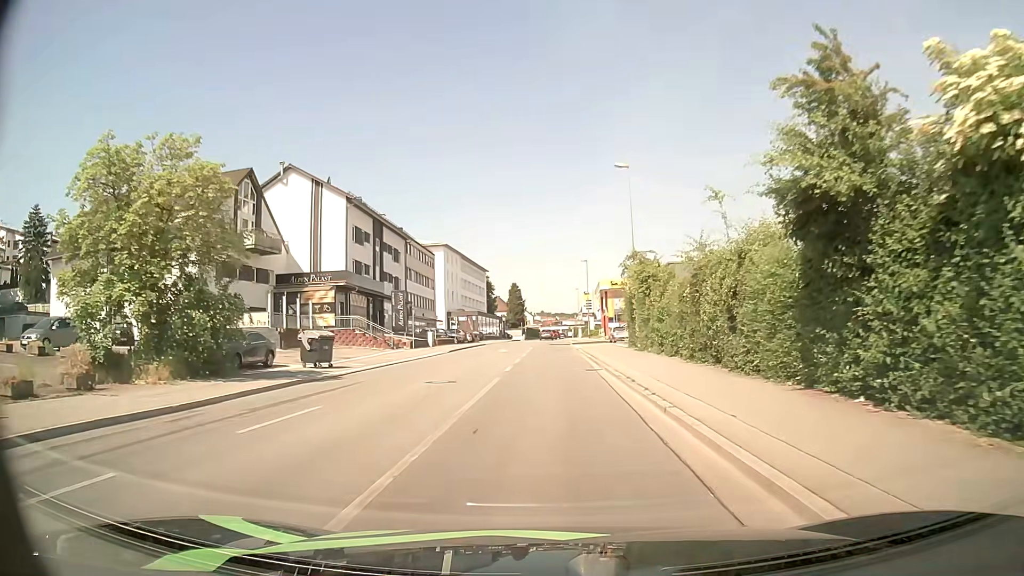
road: tertiary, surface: asphalt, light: Day
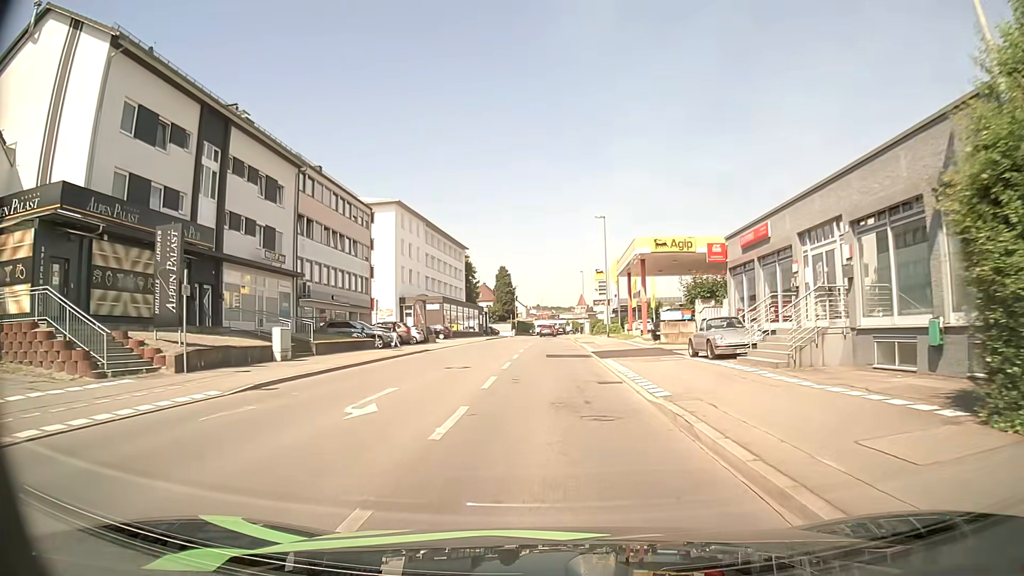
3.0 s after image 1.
(0.0, +31.7) m; 0°
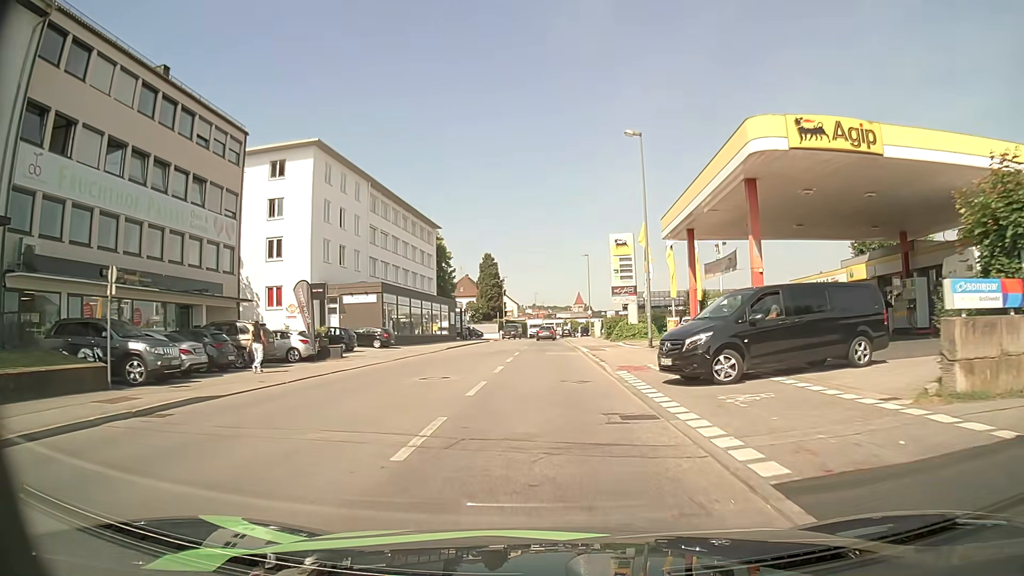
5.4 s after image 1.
(+0.1, +25.3) m; 0°
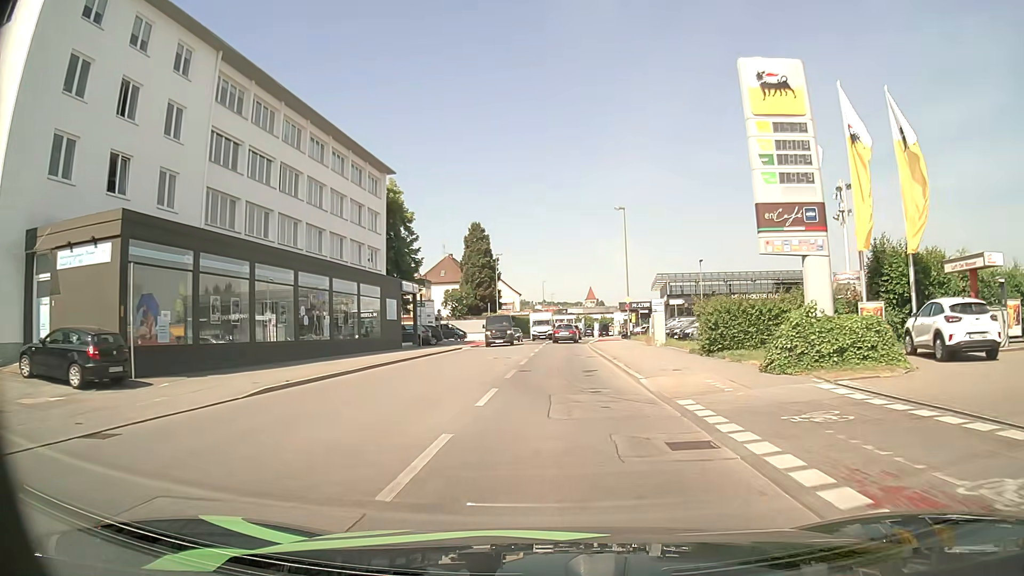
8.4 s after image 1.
(-0.2, +31.9) m; -1°
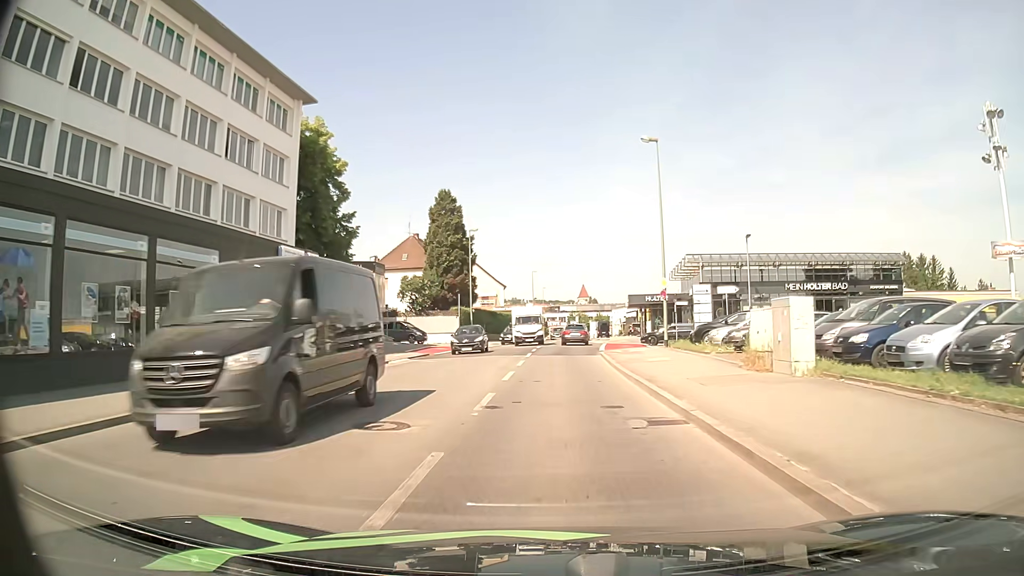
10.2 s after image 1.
(+0.2, +19.4) m; +1°
